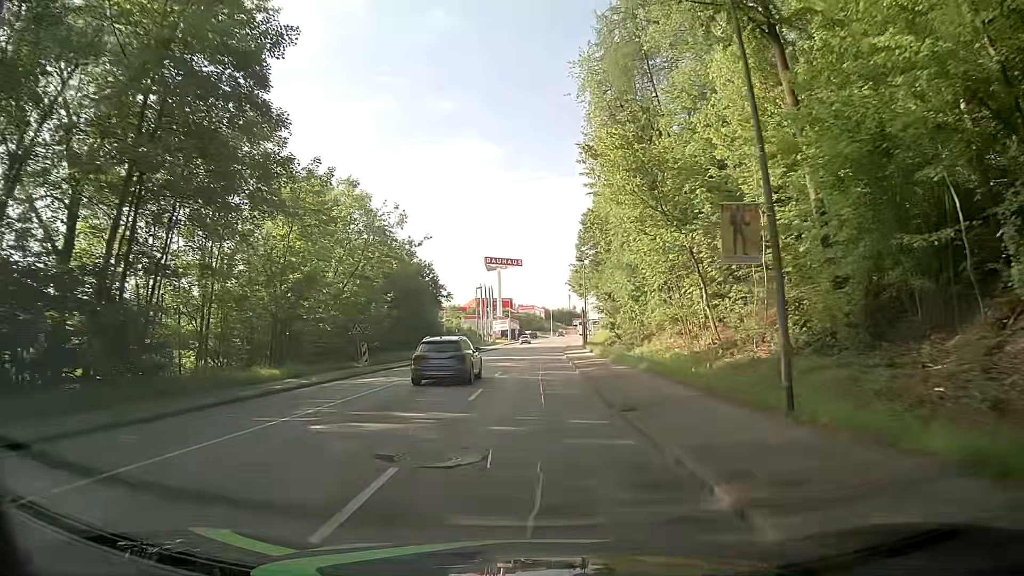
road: tertiary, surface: asphalt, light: Day
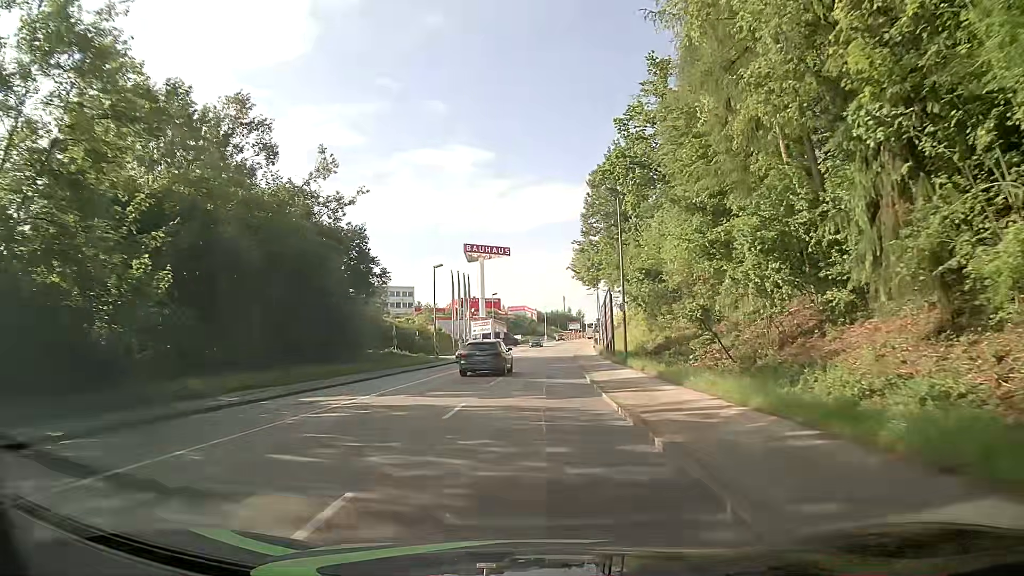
(+0.5, +30.4) m; +1°
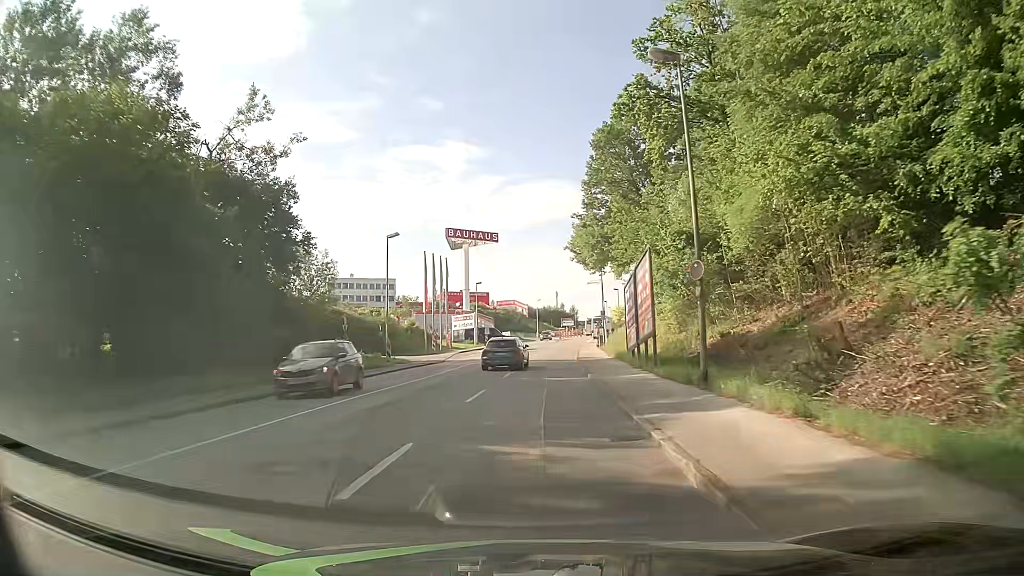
(+0.1, +15.2) m; 0°
(0, +10) (0, +20) (0, +30) (+1, +40) (+1, +50) (+2, +60) (+3, +70) (+4, +80) (+5, +90) (+6, +100) m
